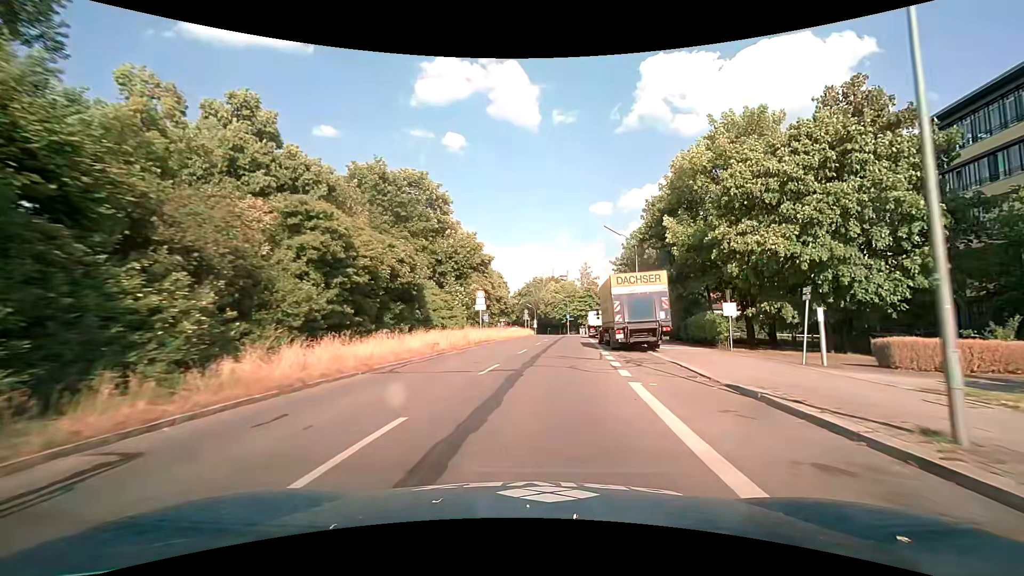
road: tertiary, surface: asphalt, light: Day
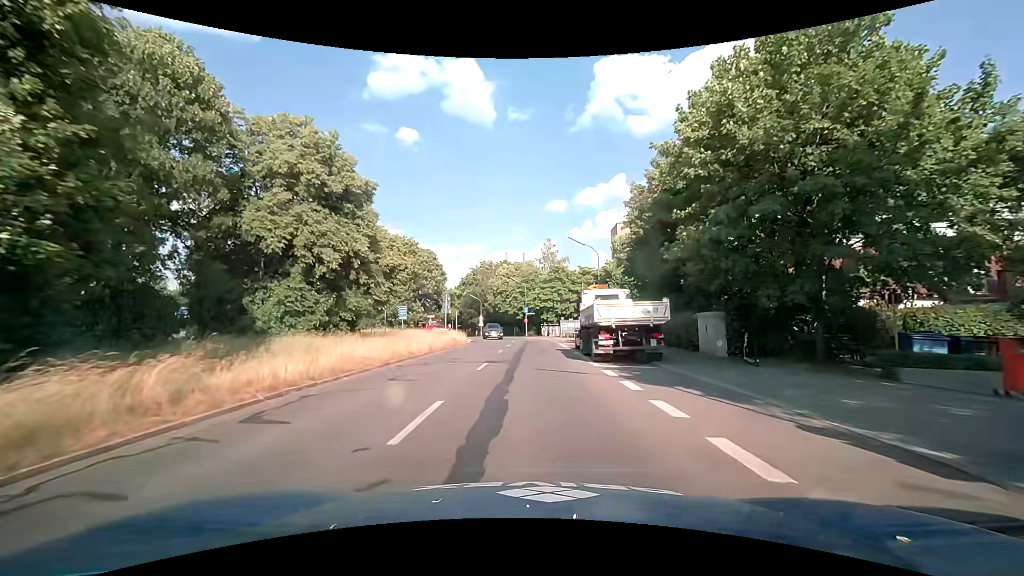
(+2.2, +34.4) m; +5°
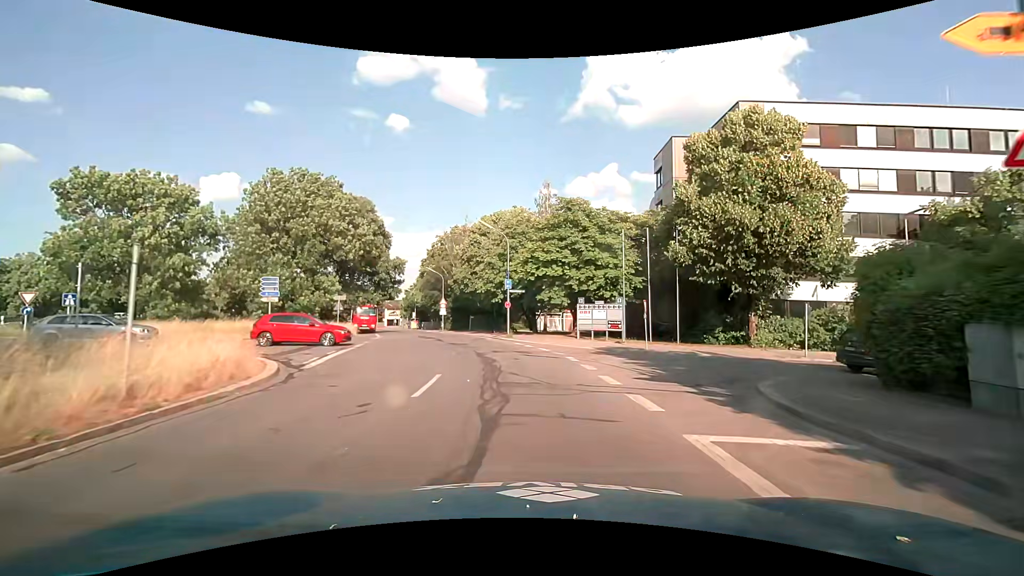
(+0.3, +33.3) m; +1°
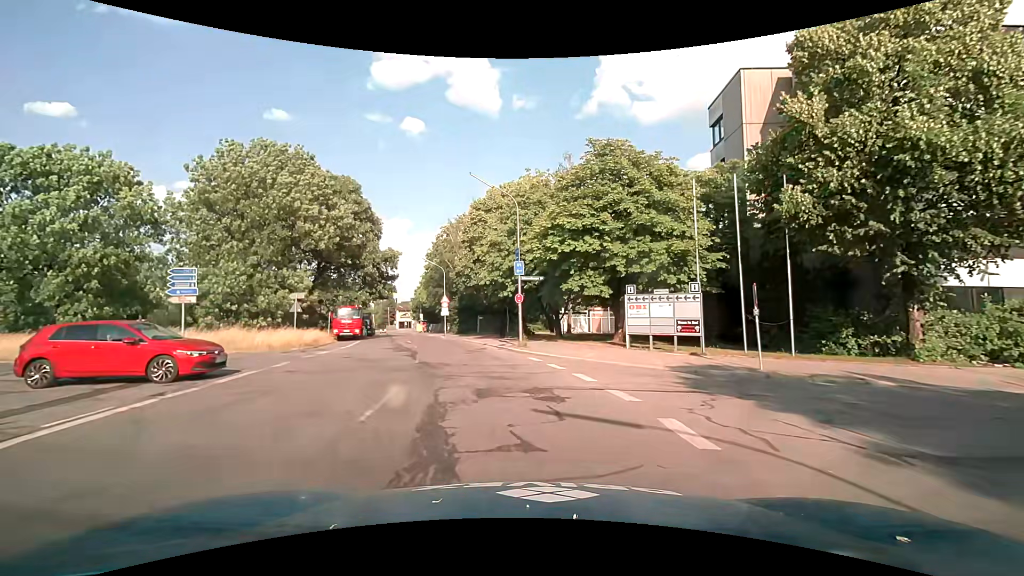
(0.0, +10.8) m; -1°
